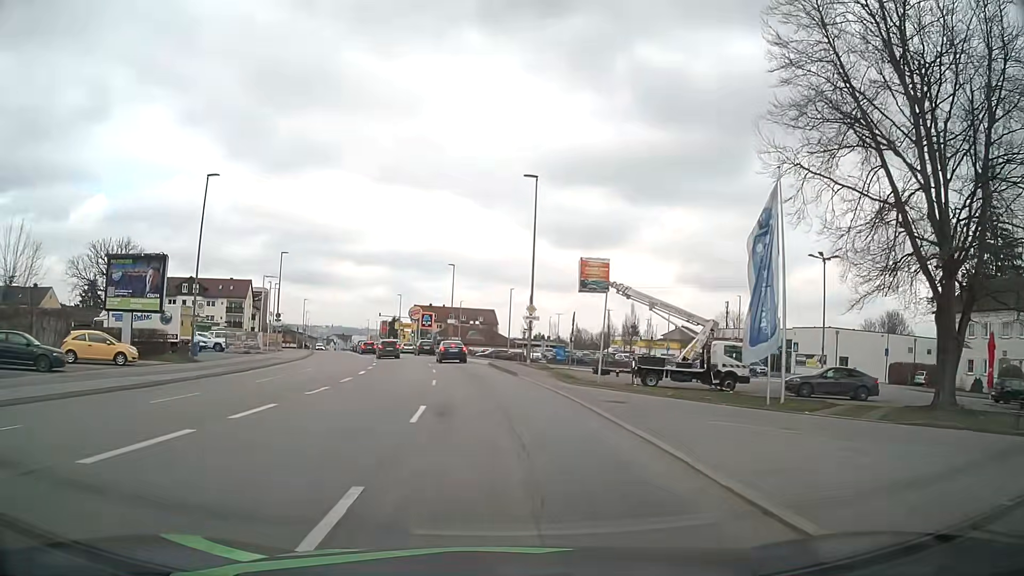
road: tertiary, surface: asphalt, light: Day
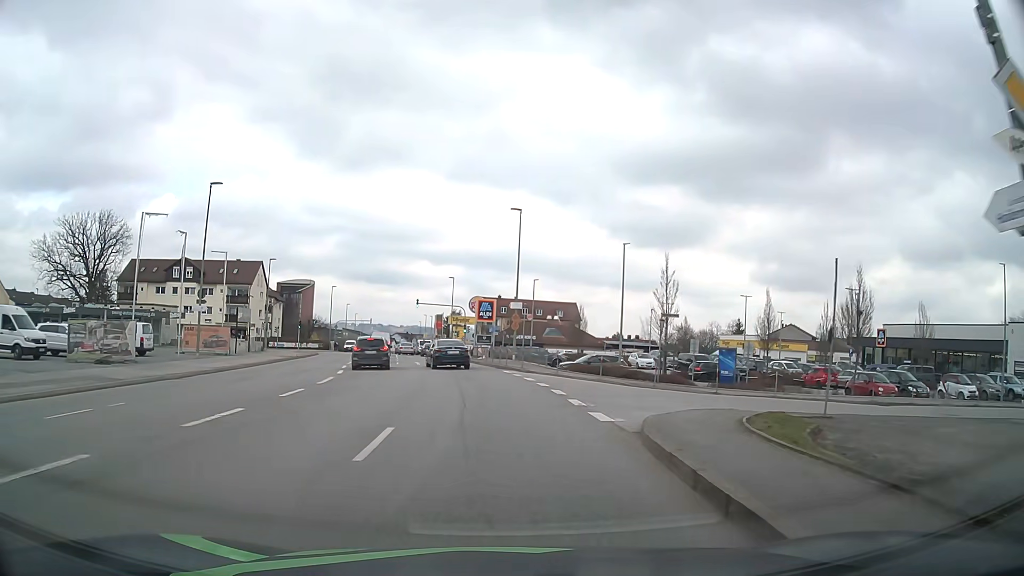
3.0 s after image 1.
(-1.4, +31.8) m; -5°
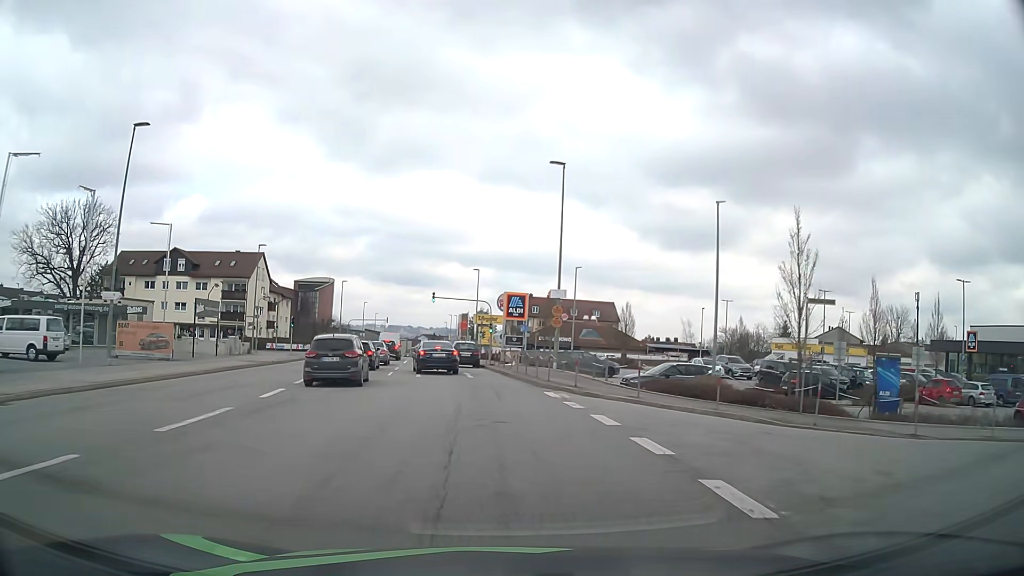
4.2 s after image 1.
(-0.4, +12.4) m; -3°
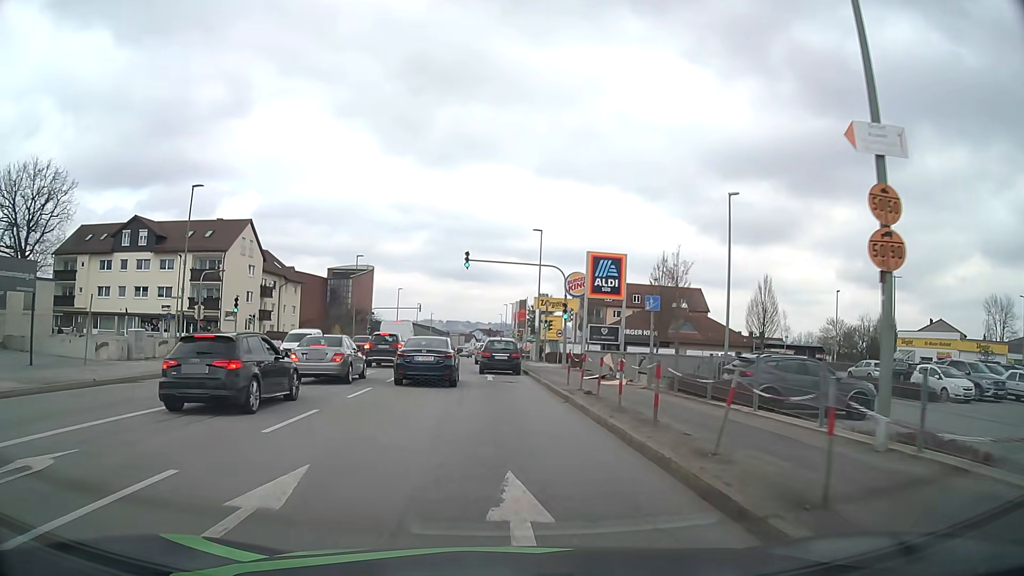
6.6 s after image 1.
(-1.4, +24.8) m; -6°
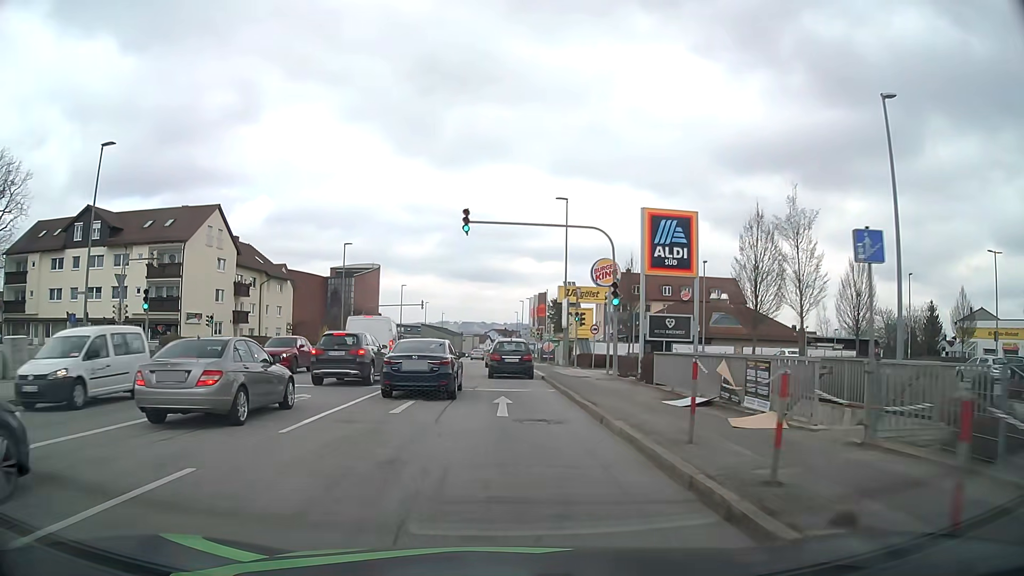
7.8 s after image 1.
(0.0, +11.6) m; -1°
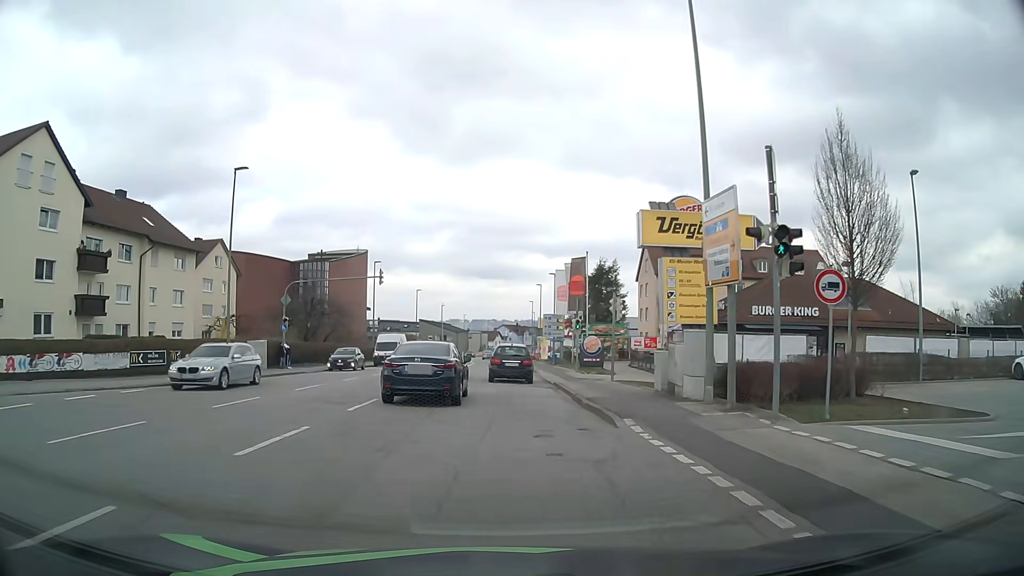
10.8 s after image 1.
(-0.3, +27.6) m; -1°
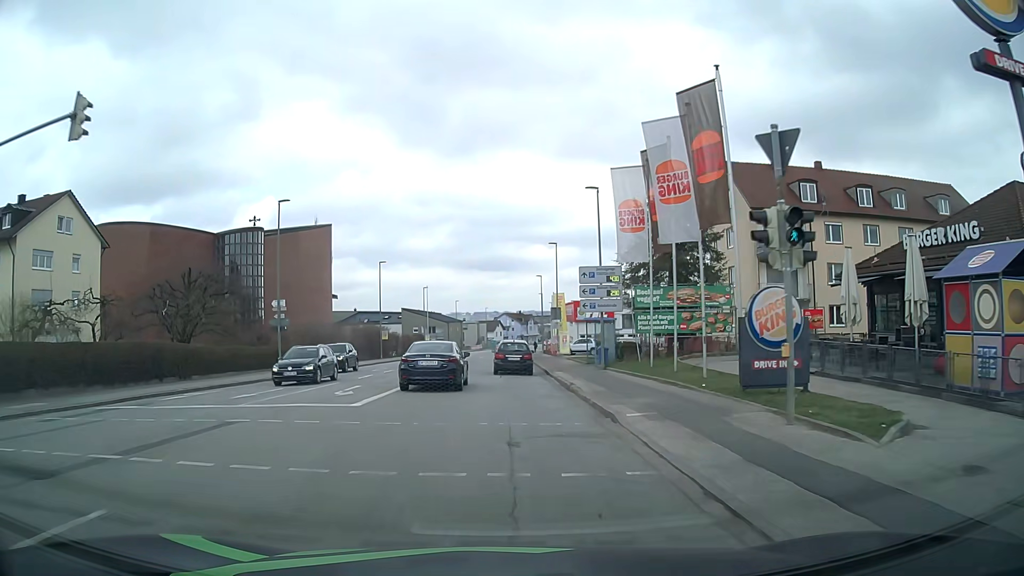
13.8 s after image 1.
(+0.1, +30.2) m; 0°
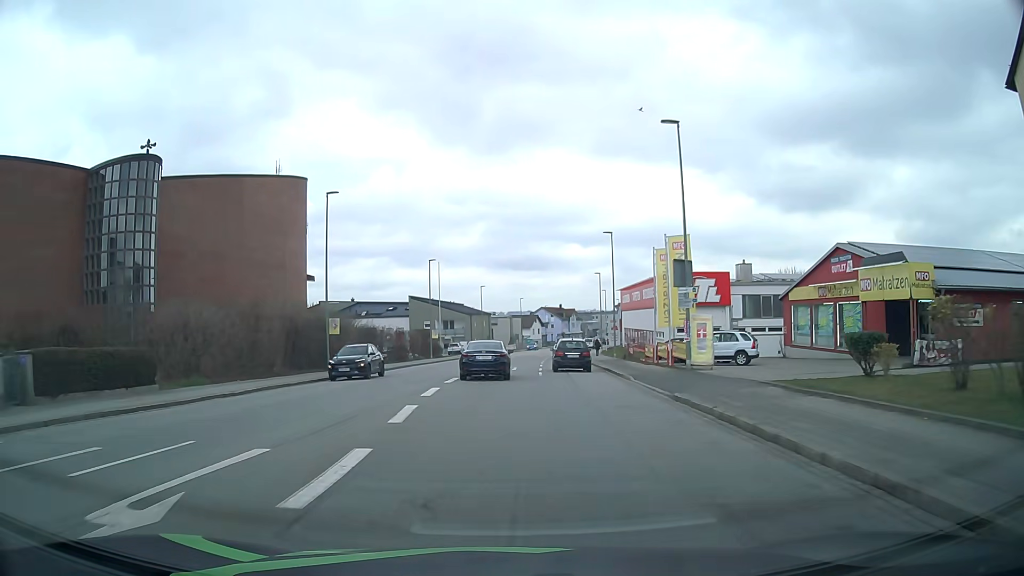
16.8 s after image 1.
(-1.2, +34.5) m; -2°
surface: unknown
(0, +10) (0, +20) (0, +30) (0, +40) (+1, +50) (+1, +60) (+2, +70) (+3, +80) (+4, +90) (+5, +100) m
